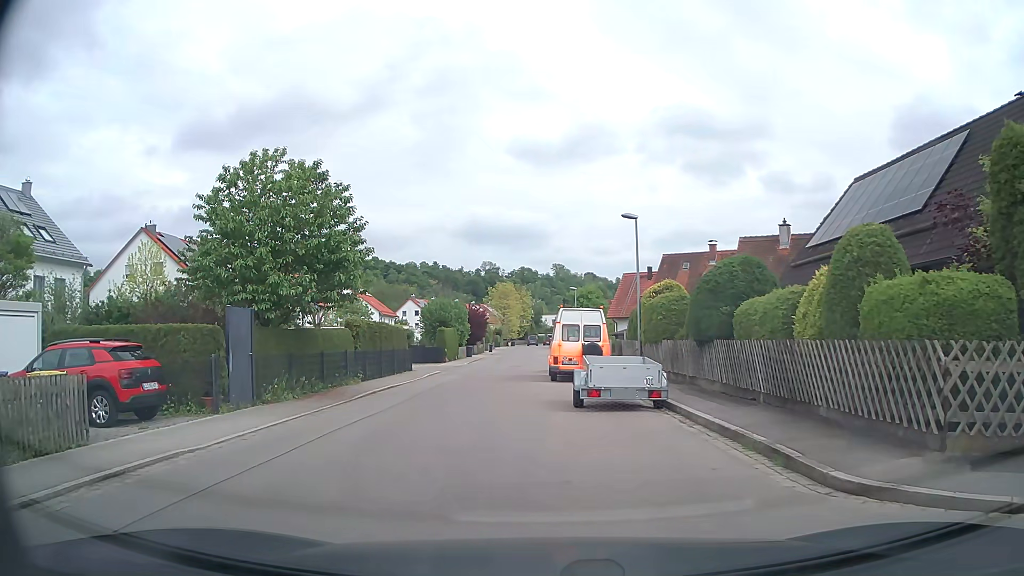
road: tertiary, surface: asphalt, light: Day
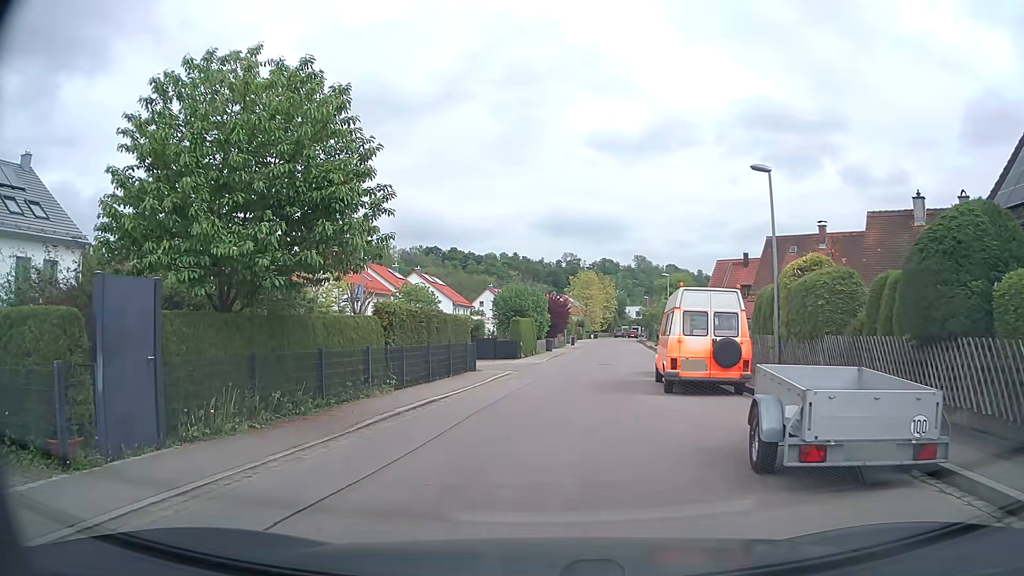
(-0.4, +6.9) m; -6°
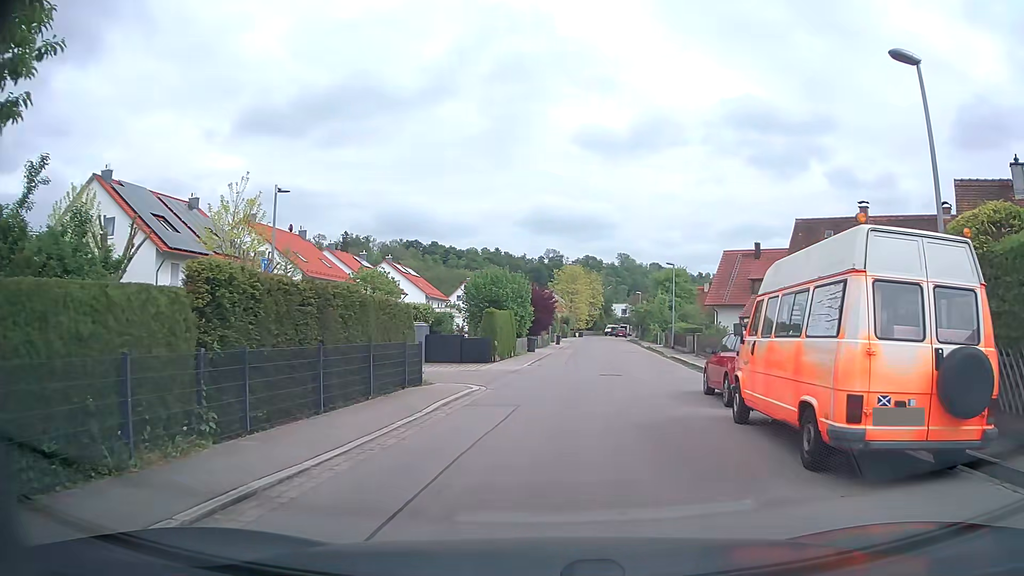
(-0.1, +9.1) m; +2°
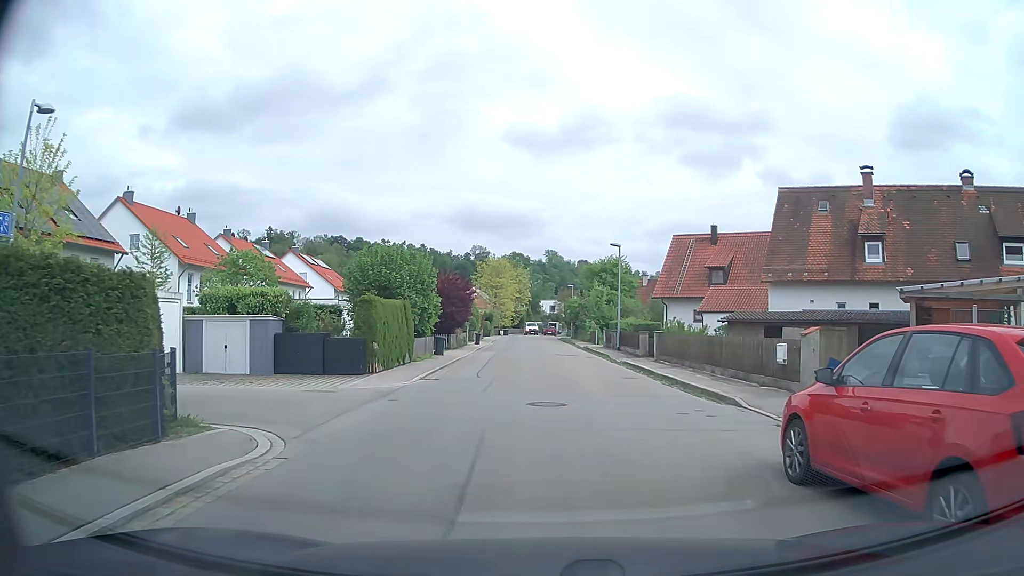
(+0.5, +9.6) m; +6°
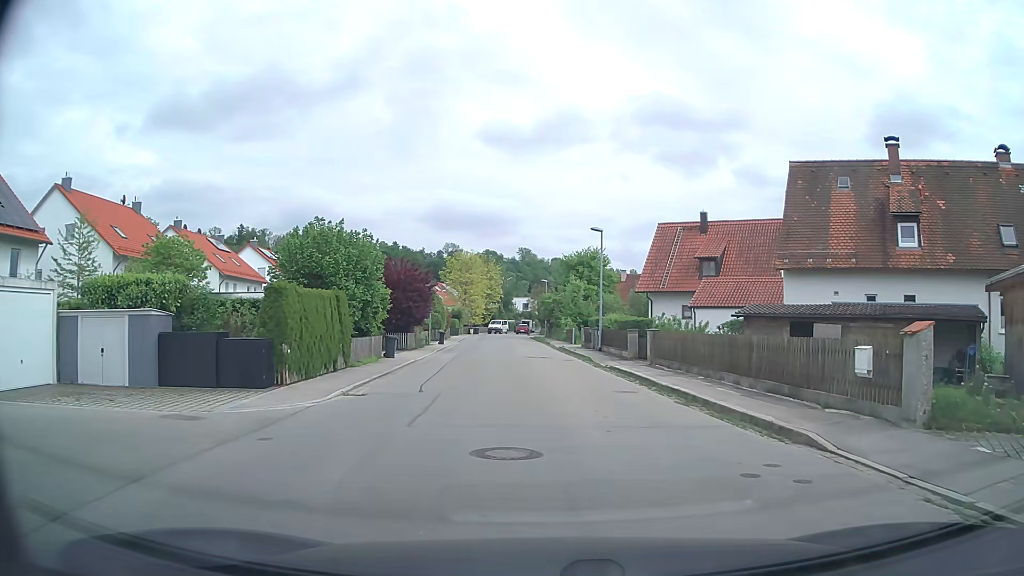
(+0.1, +5.3) m; +2°
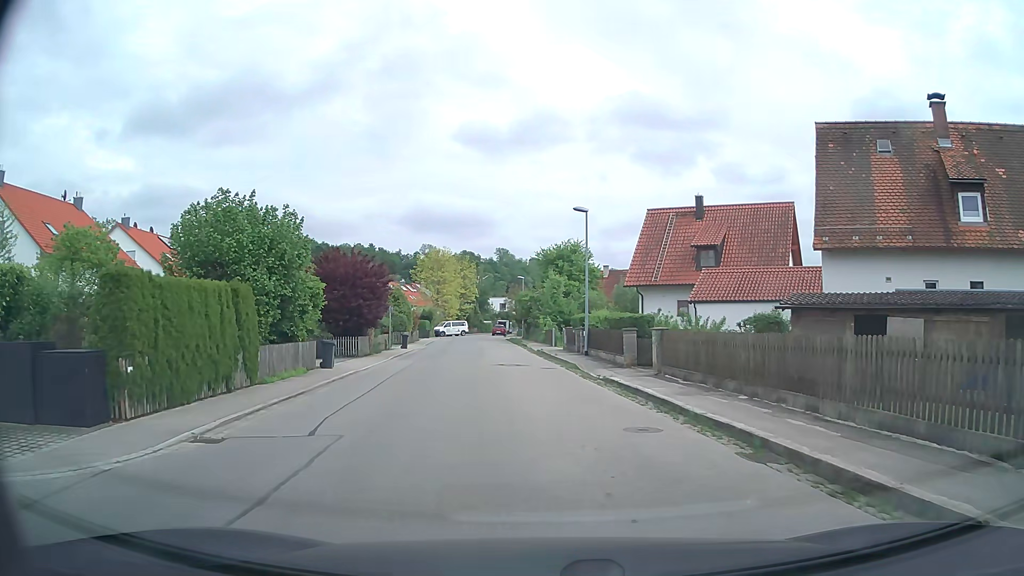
(+0.1, +5.7) m; +3°
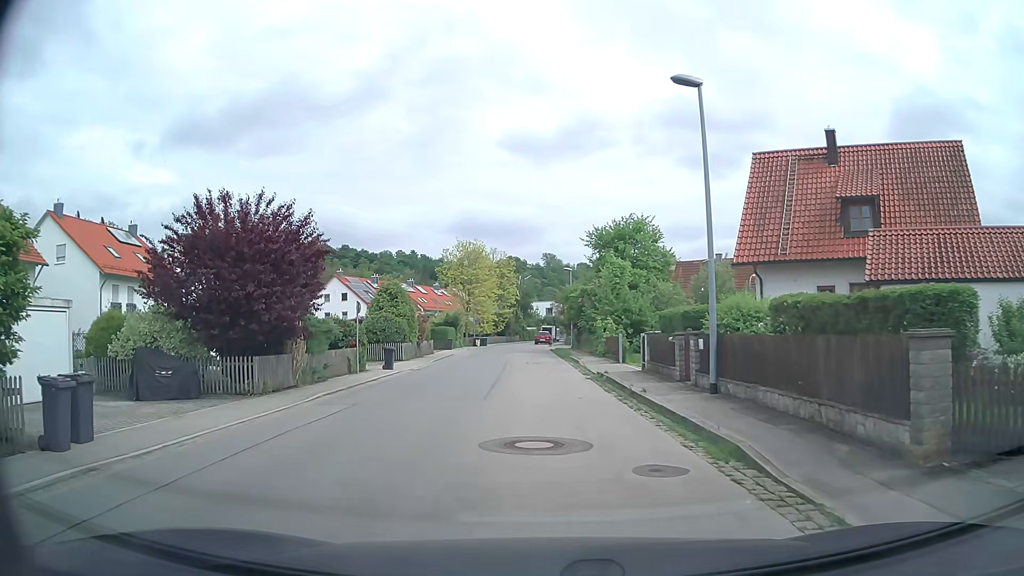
(-0.6, +15.5) m; -5°
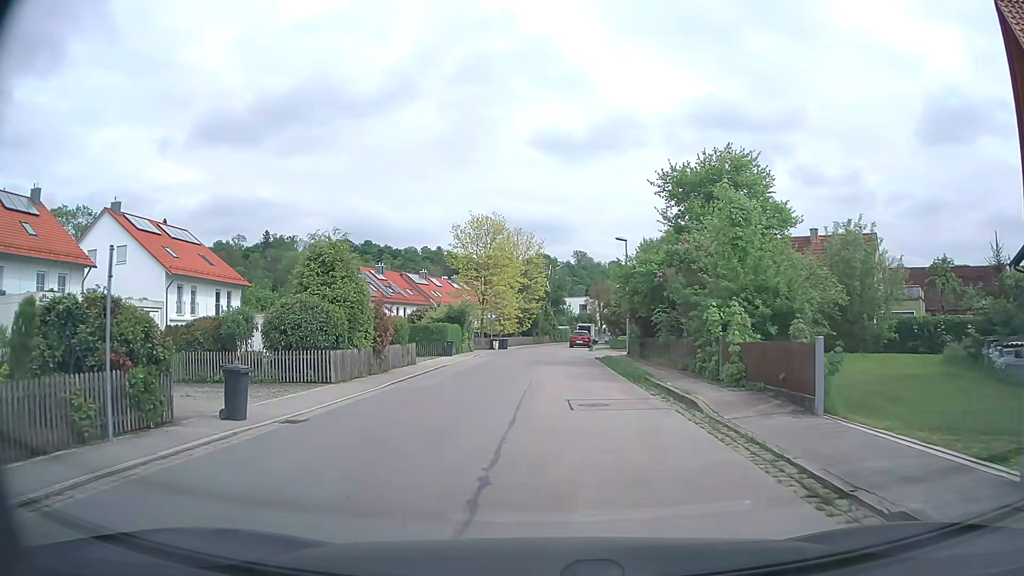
(-0.7, +17.0) m; -3°
(0, +10) (0, +20) (0, +30) (+1, +40) (+1, +50) (0, +60) (+1, +70) (+3, +80) (+6, +89) (+9, +99) m
